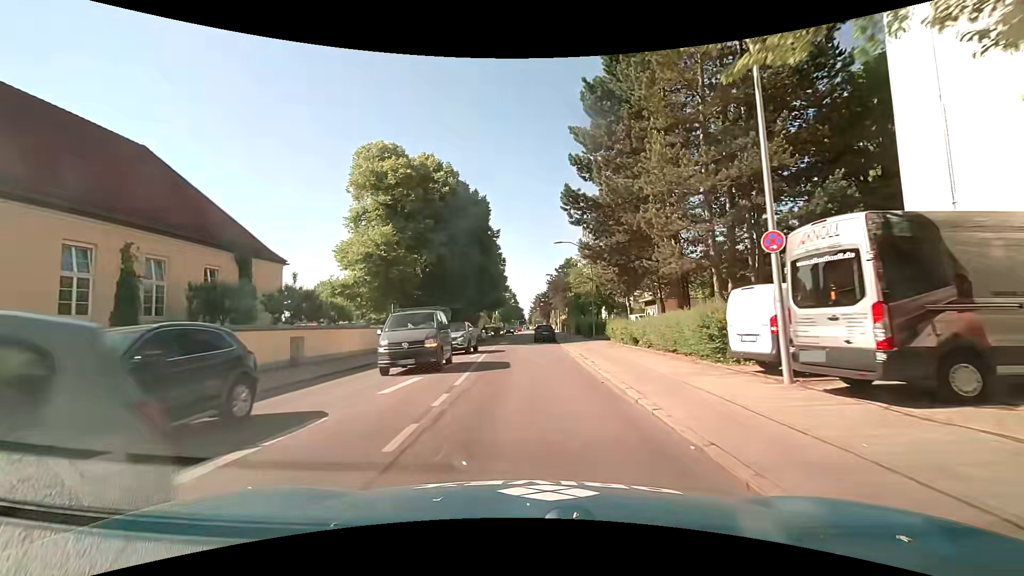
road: secondary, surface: asphalt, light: Day
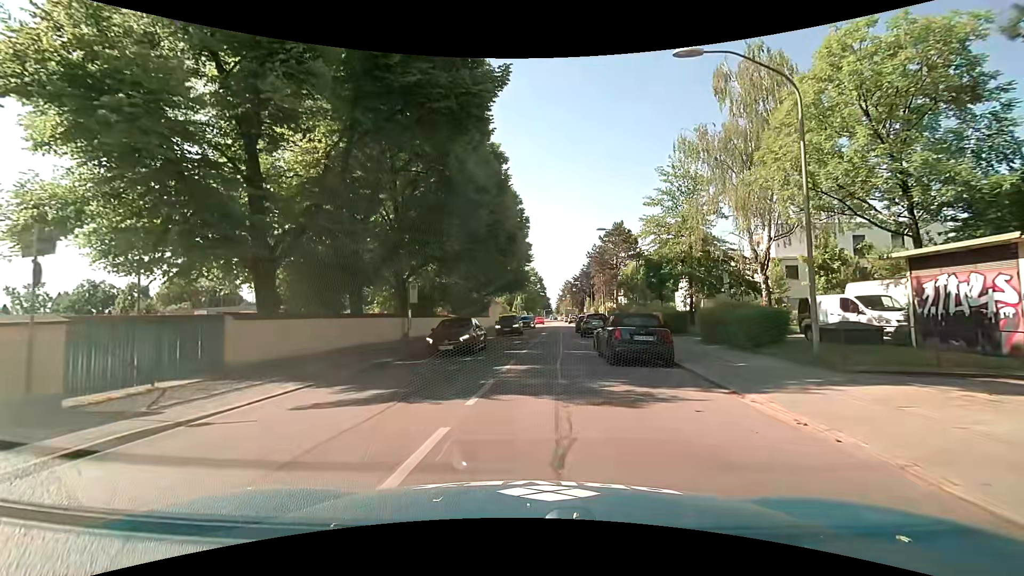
(-1.2, +27.2) m; -3°
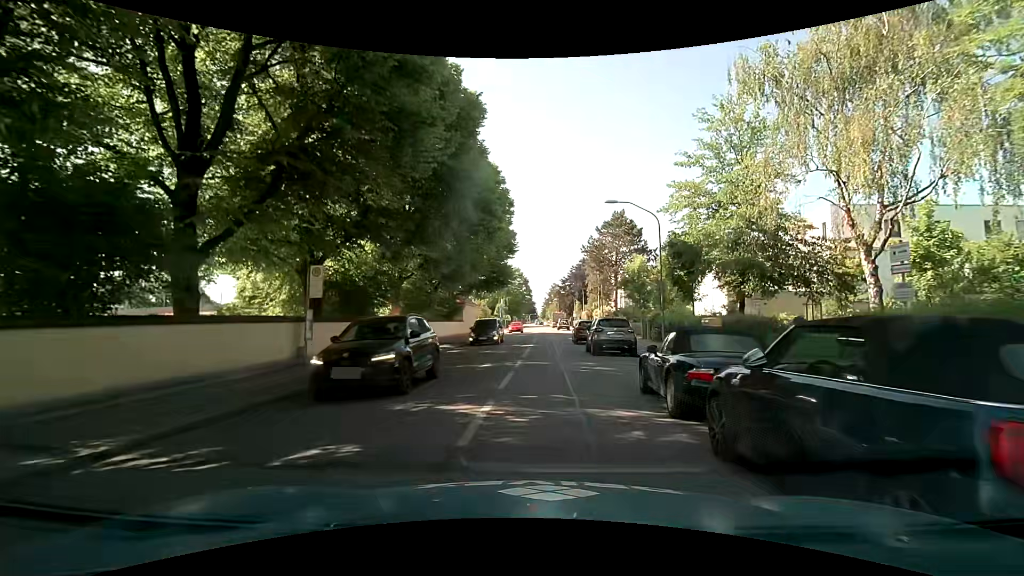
(0.0, +11.0) m; +1°
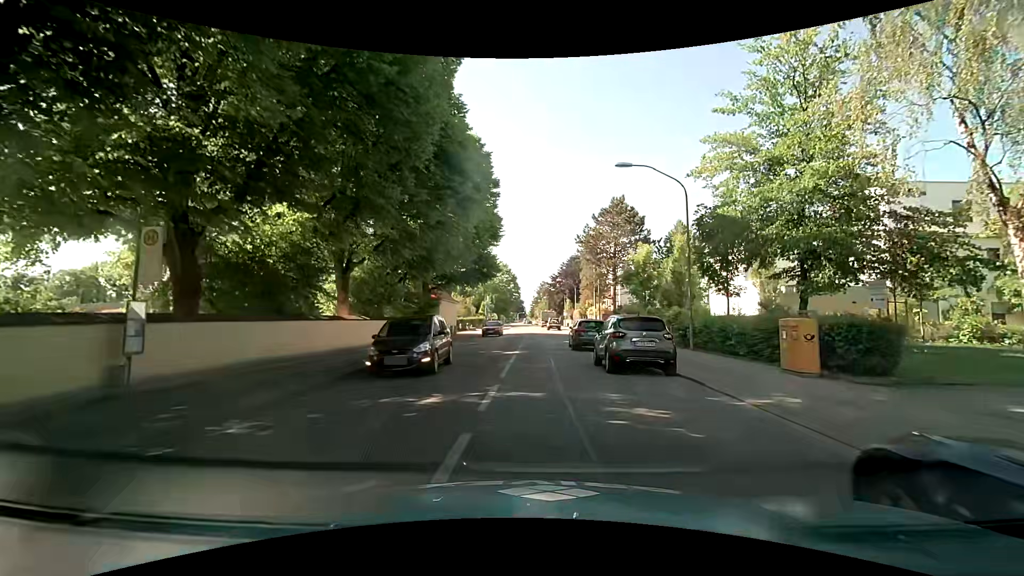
(+0.1, +6.9) m; +2°
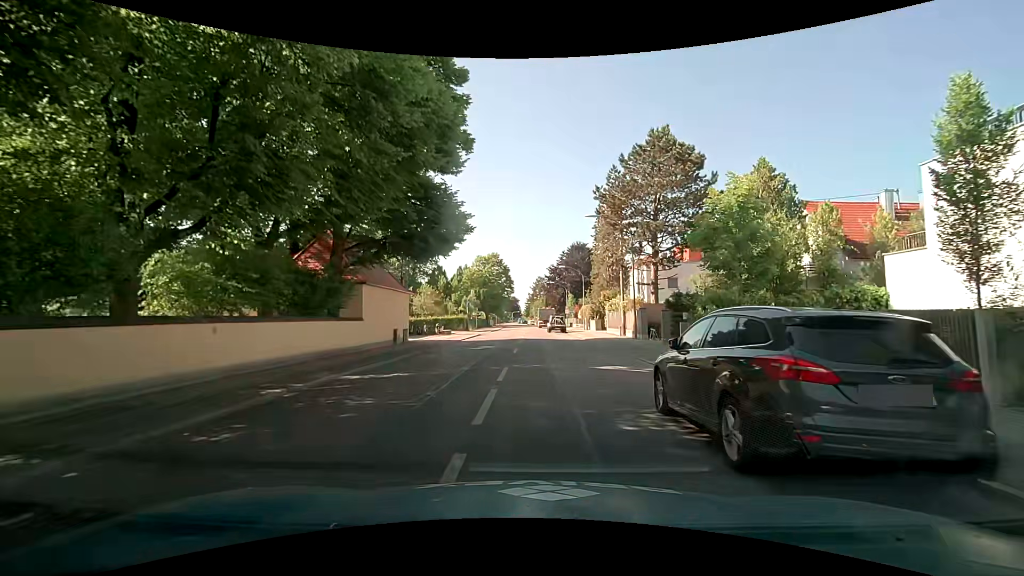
(0.0, +19.1) m; +1°
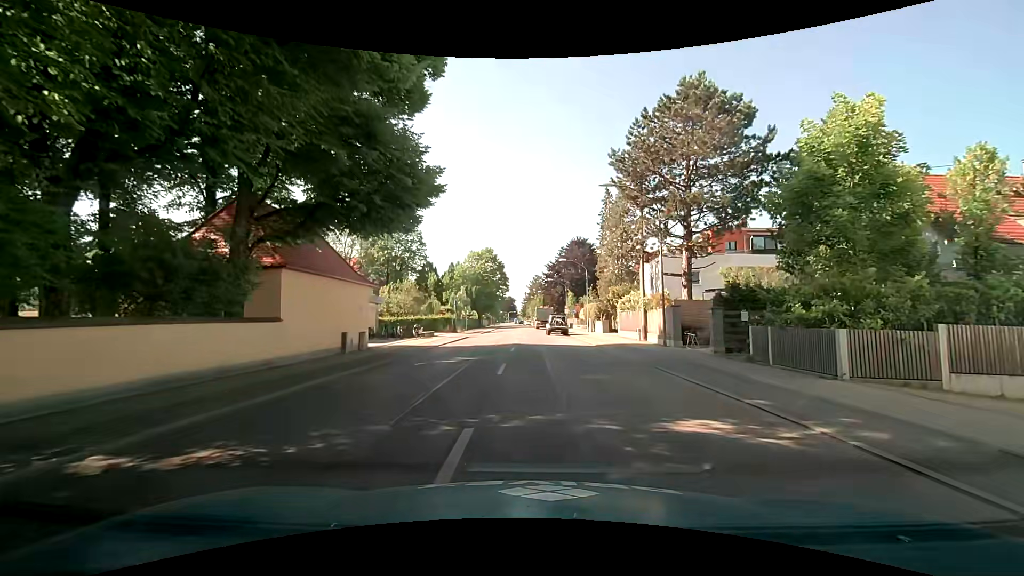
(-0.1, +7.6) m; 0°
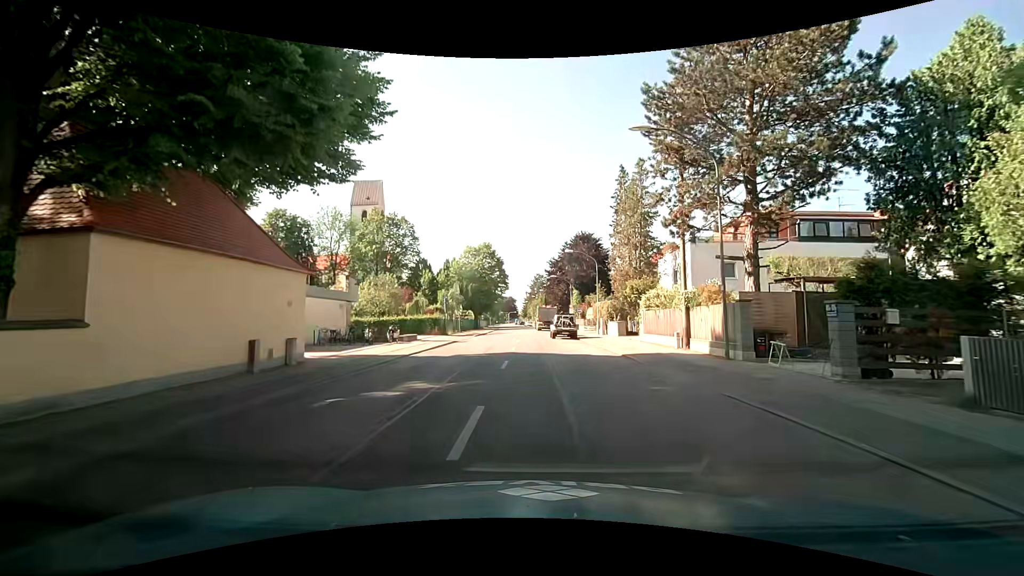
(0.0, +7.5) m; 0°
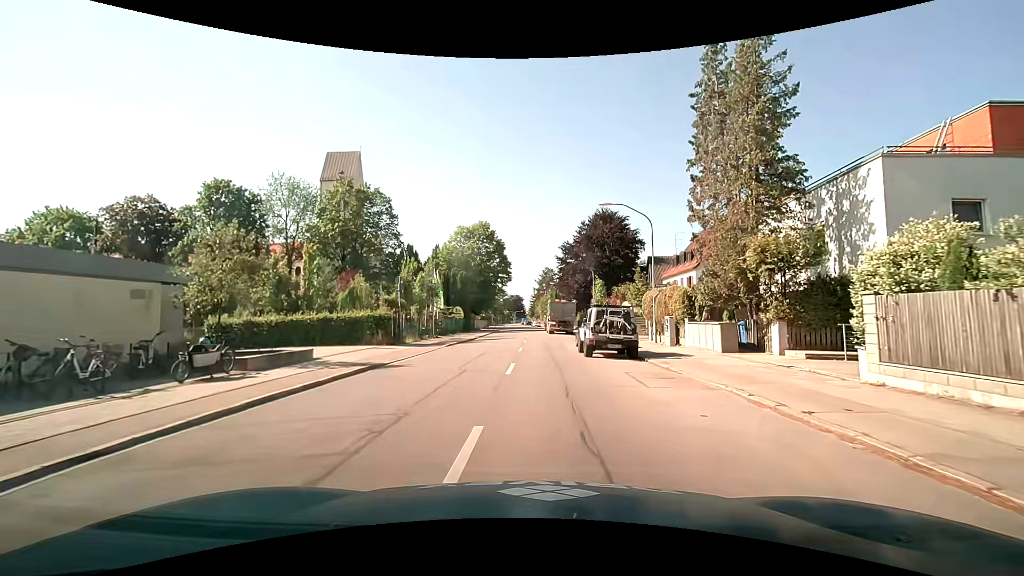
(-0.1, +19.6) m; -1°
(0, +10) (0, +20) (0, +30) (0, +40) (+1, +50) (+1, +60) (+1, +70) (+1, +80) (+1, +90) (+1, +100) m
